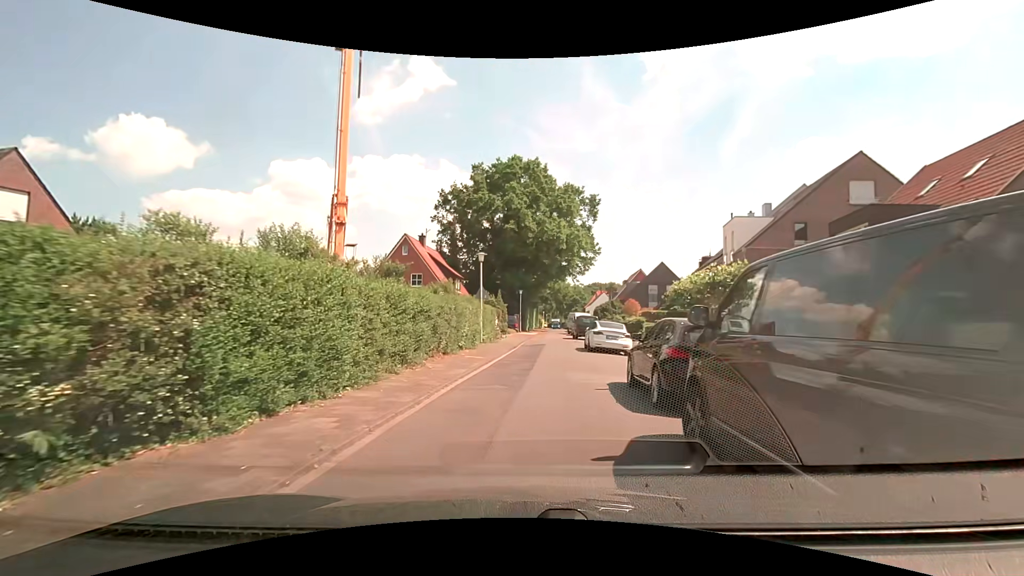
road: residential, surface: asphalt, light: Day
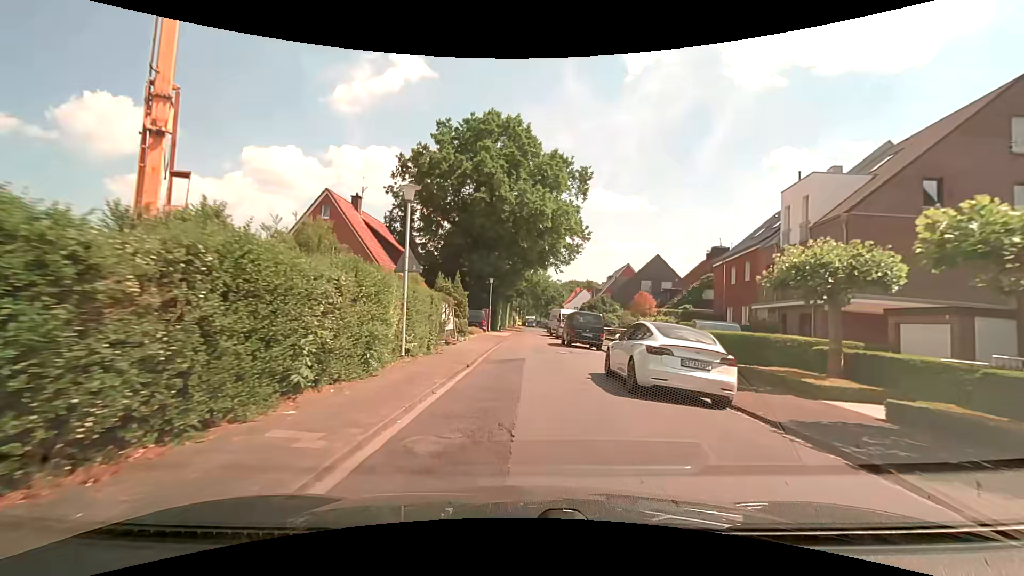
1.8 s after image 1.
(+0.3, +13.0) m; +3°
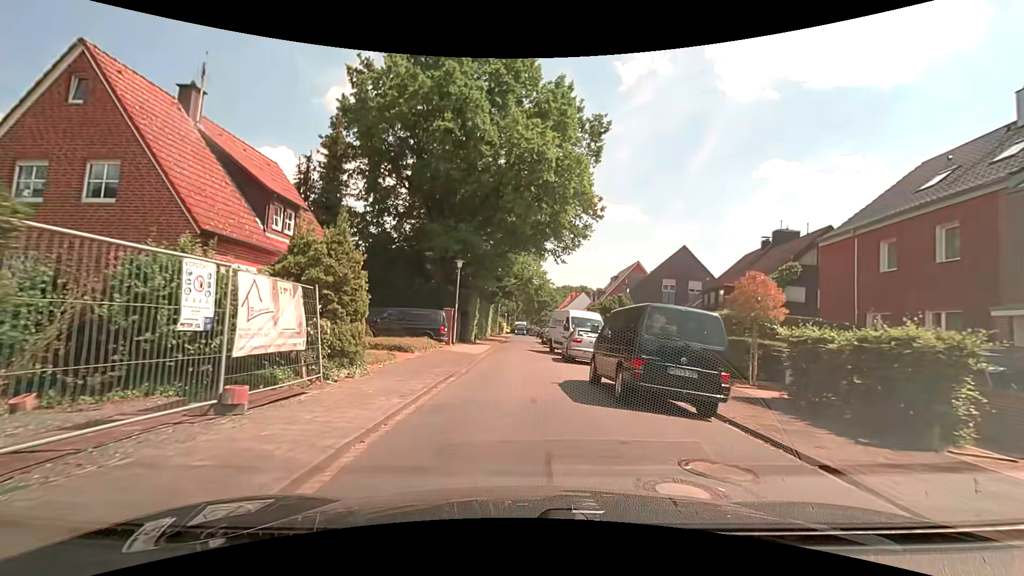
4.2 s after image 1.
(+0.3, +16.7) m; +3°
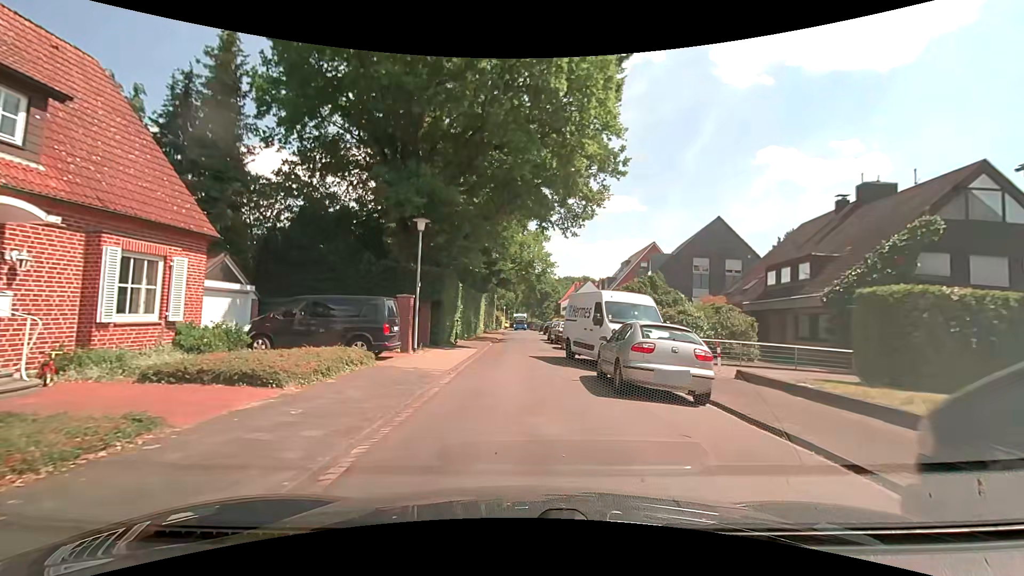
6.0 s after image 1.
(-0.3, +10.7) m; -2°
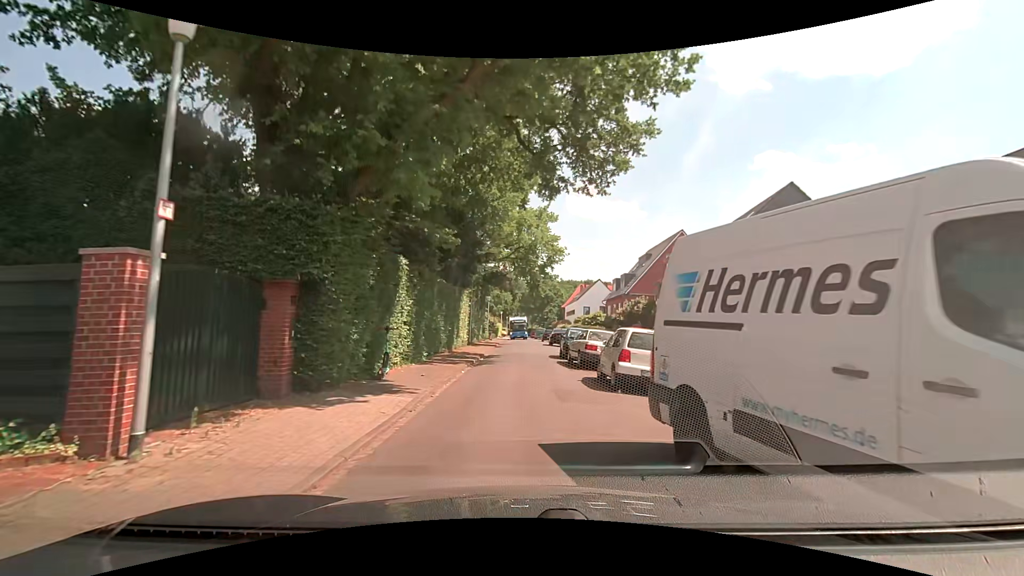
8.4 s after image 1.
(+0.1, +13.3) m; 0°
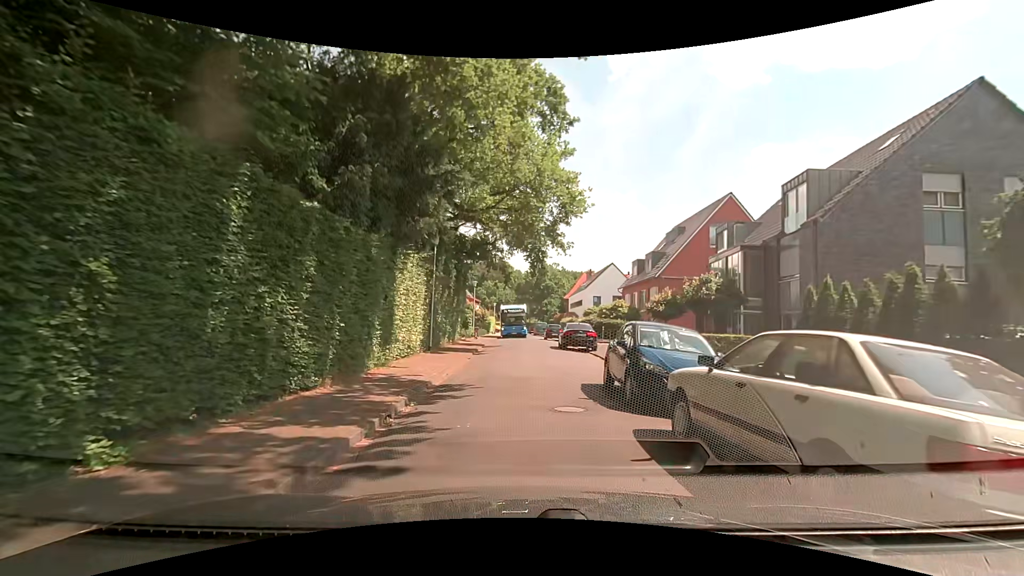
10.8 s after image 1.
(+0.2, +14.4) m; +3°
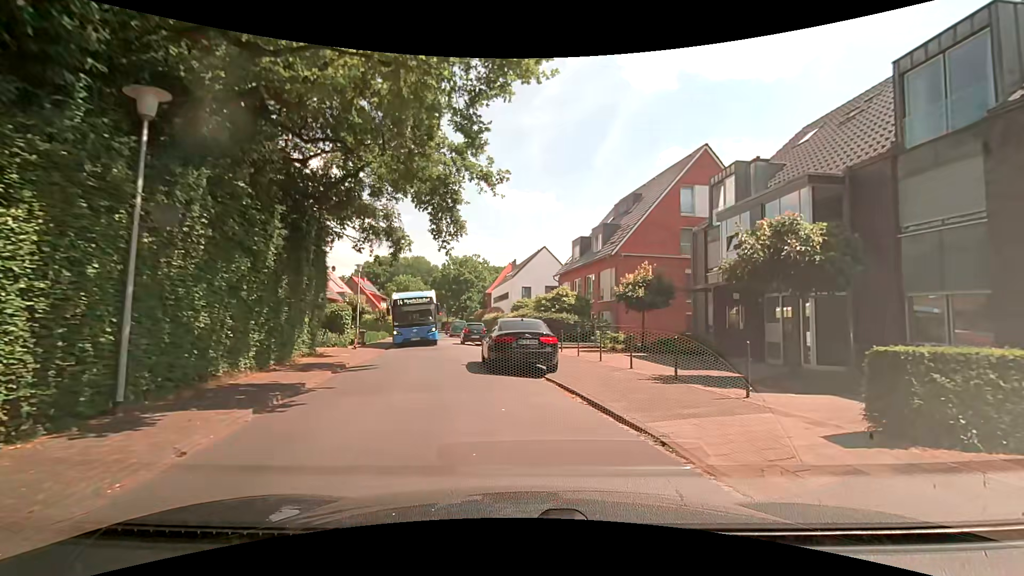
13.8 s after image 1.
(+0.2, +12.9) m; +9°
